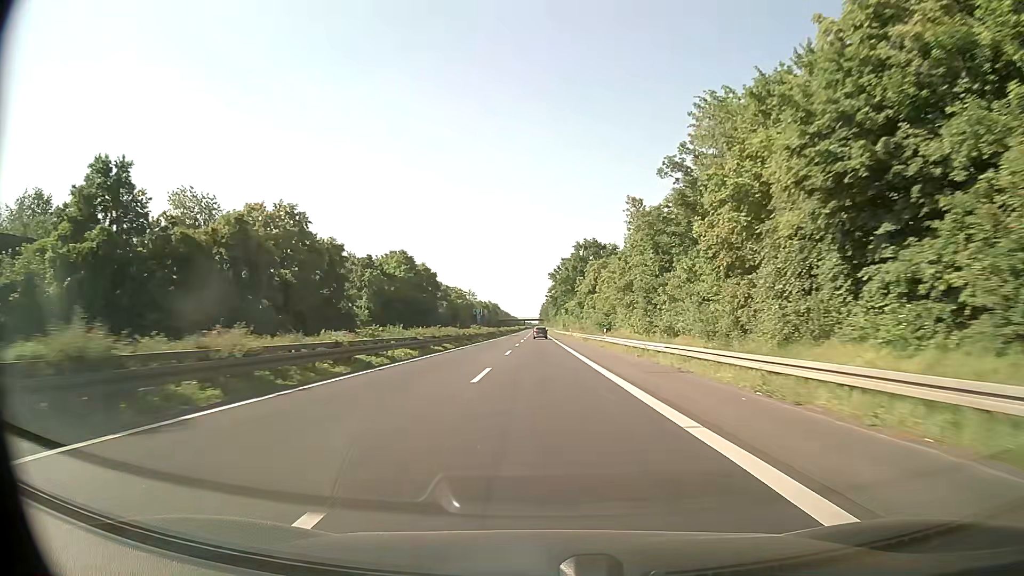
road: trunk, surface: asphalt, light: Day
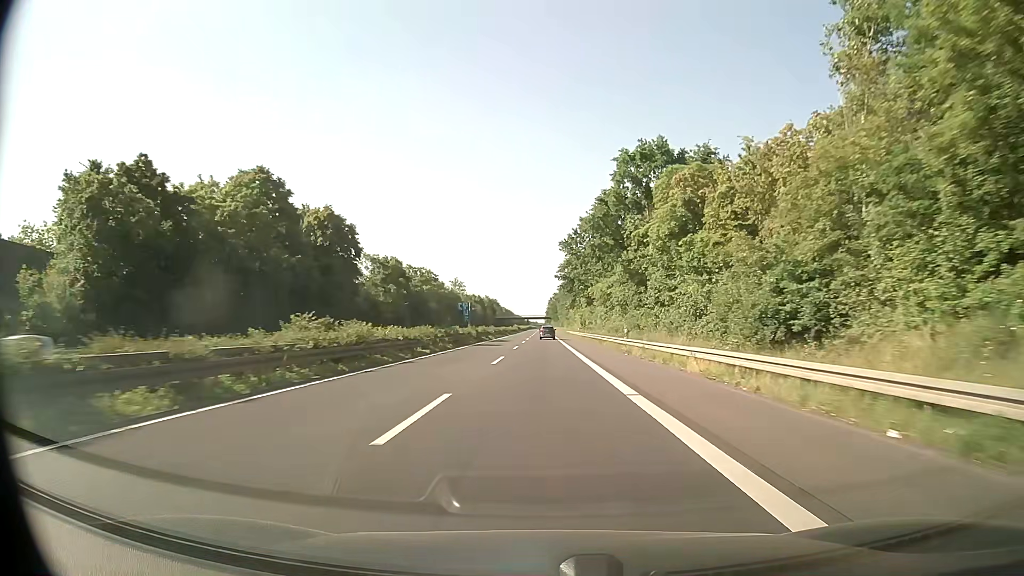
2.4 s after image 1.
(-0.4, +63.2) m; -1°
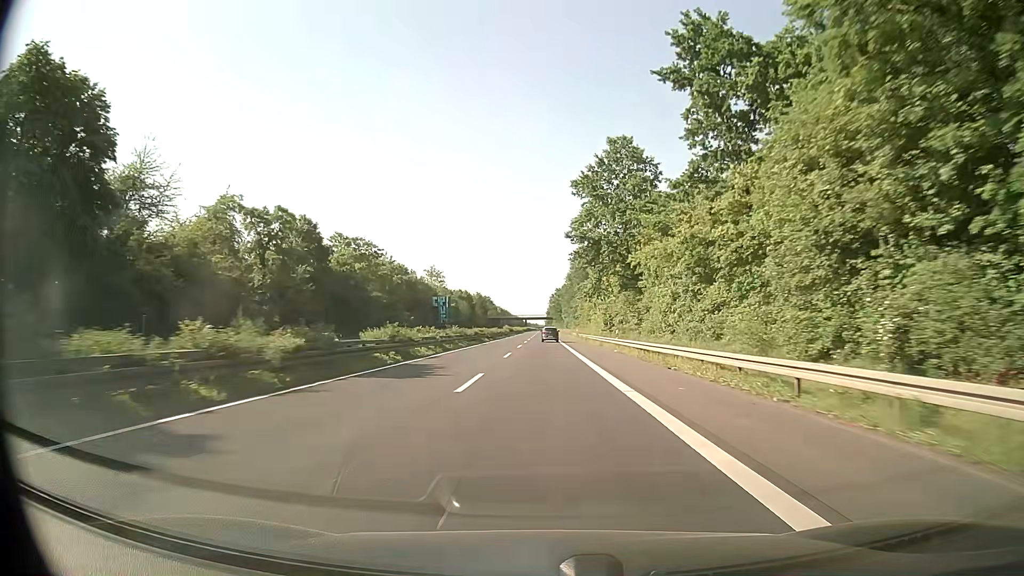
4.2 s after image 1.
(-0.1, +47.4) m; -1°
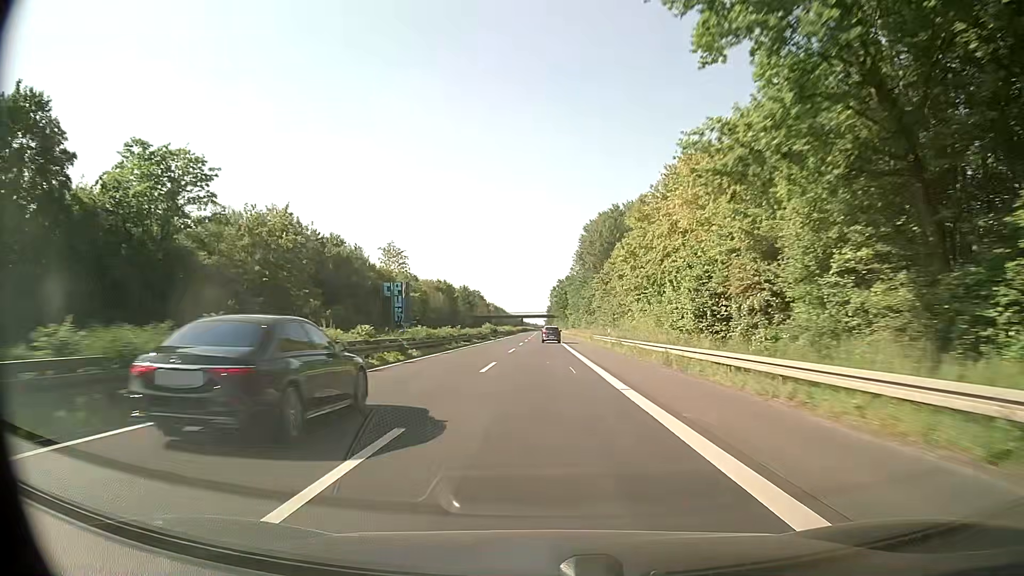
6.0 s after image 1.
(+0.3, +47.4) m; 0°
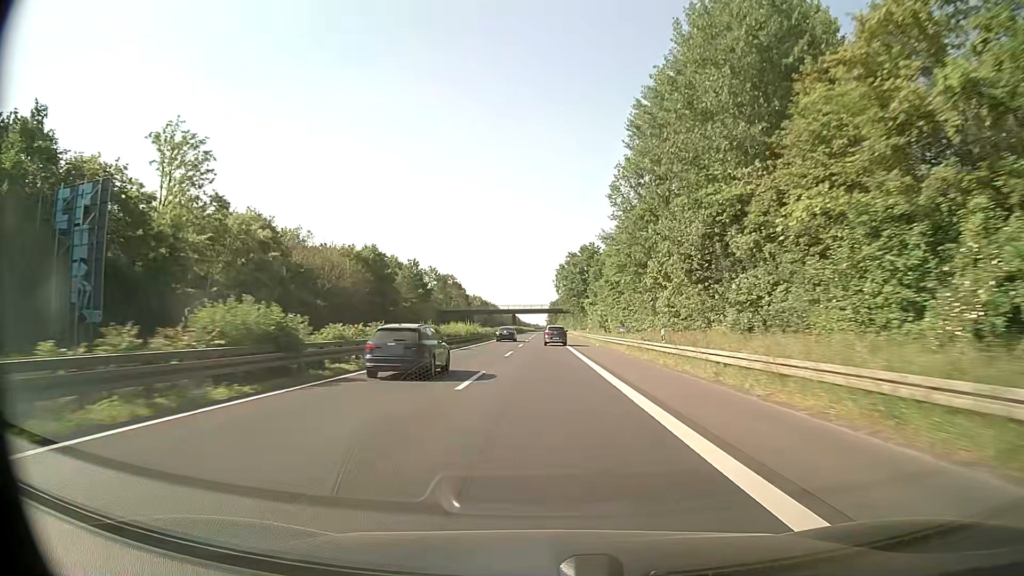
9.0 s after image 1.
(-0.1, +78.1) m; 0°
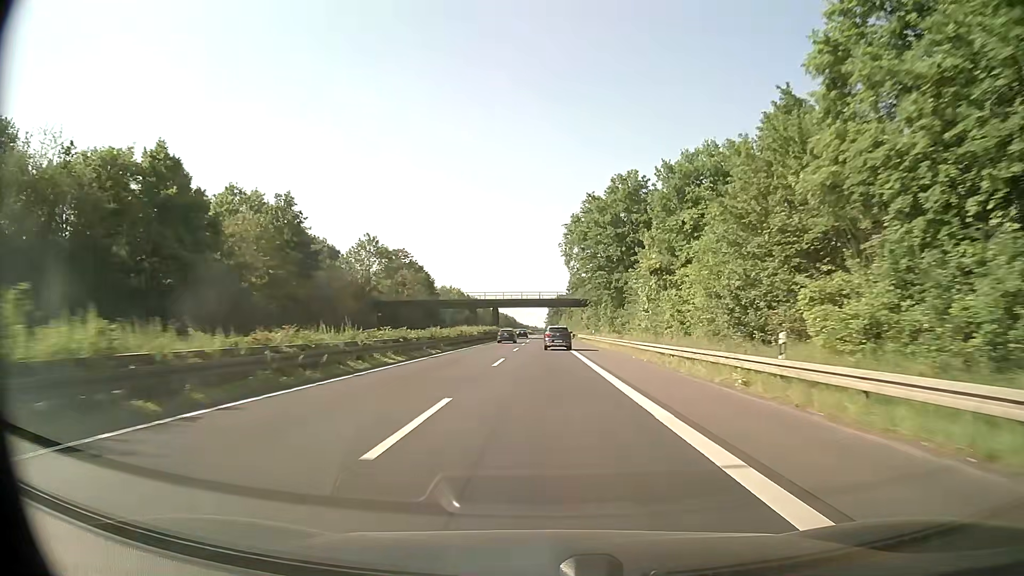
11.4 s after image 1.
(0.0, +62.1) m; 0°
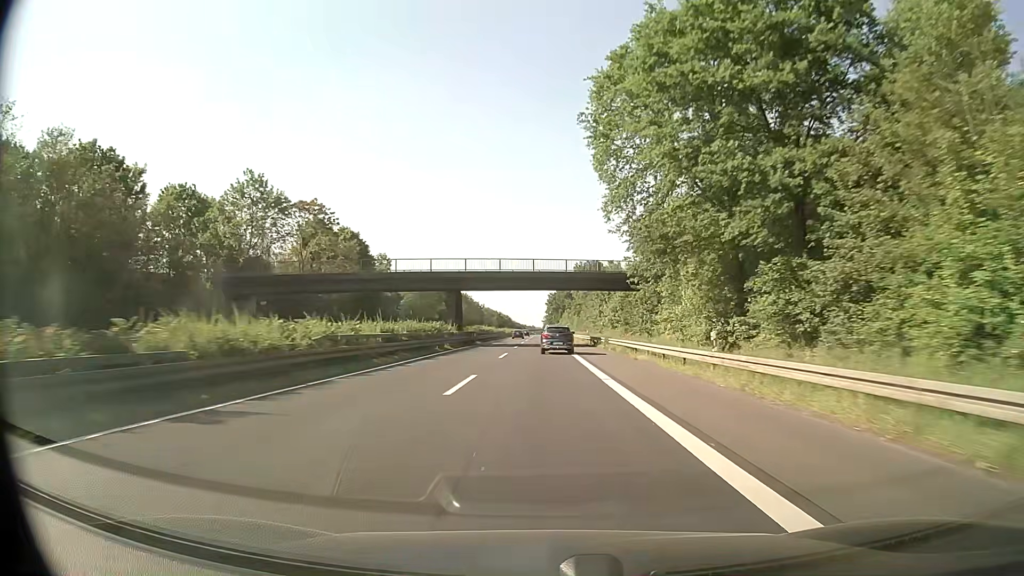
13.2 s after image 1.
(-0.1, +47.1) m; 0°
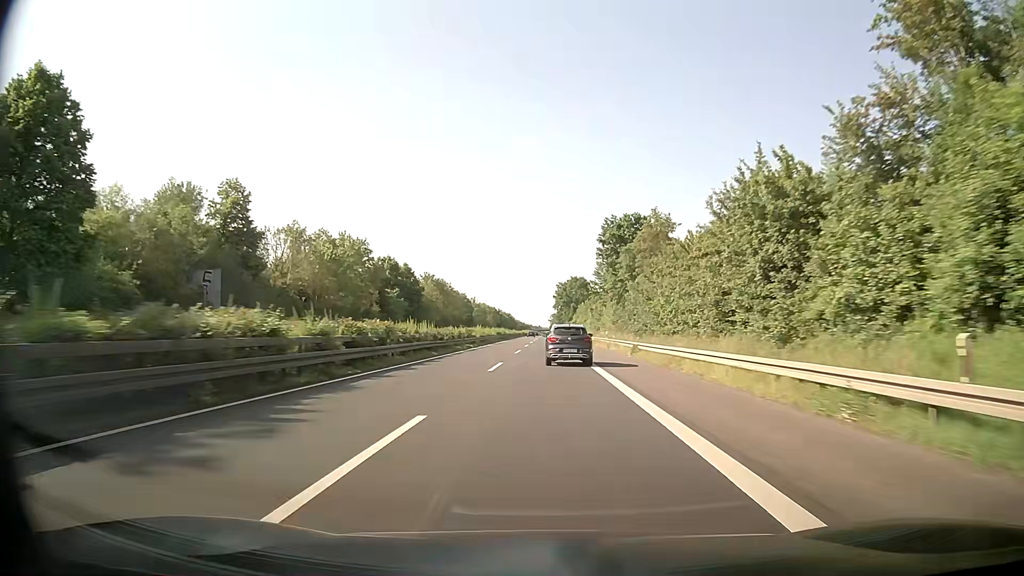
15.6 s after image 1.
(-0.1, +63.5) m; 0°
(0, +10) (0, +20) (0, +30) (0, +40) (-1, +50) (-1, +60) (-2, +70) (-2, +80) (-2, +90) (-3, +100) m
